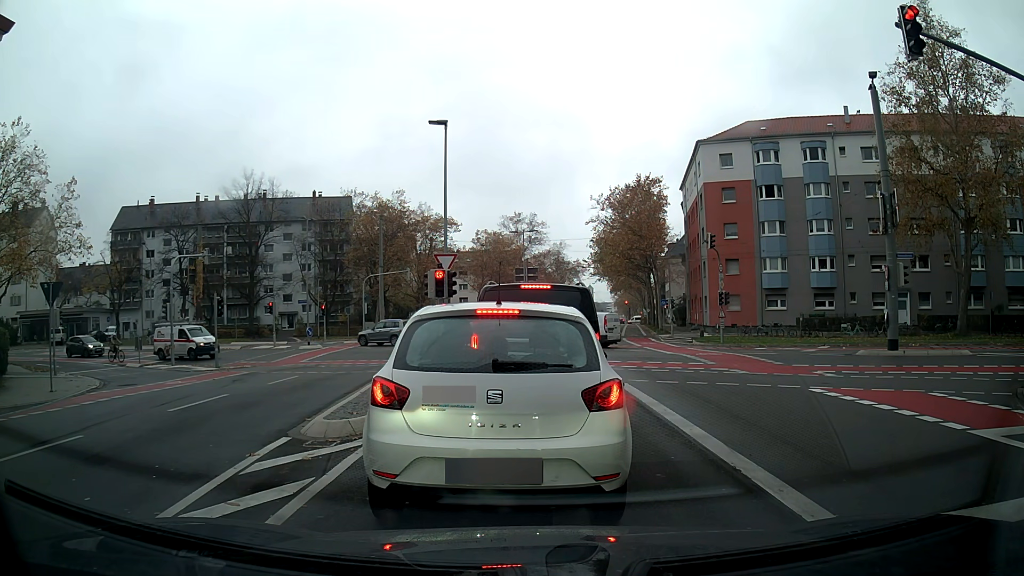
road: secondary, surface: asphalt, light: Day
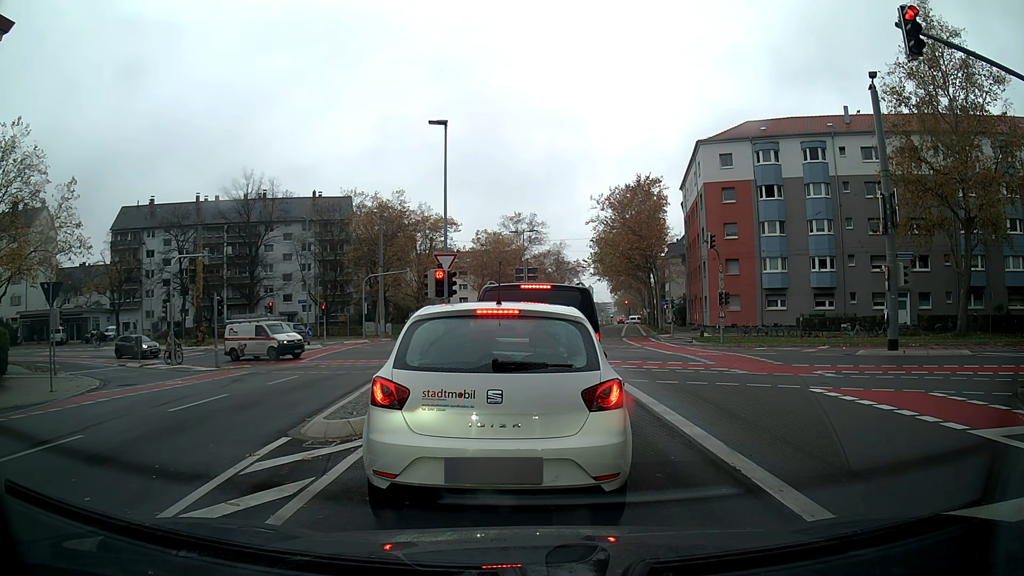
(0.0, 0.0) m; 0°
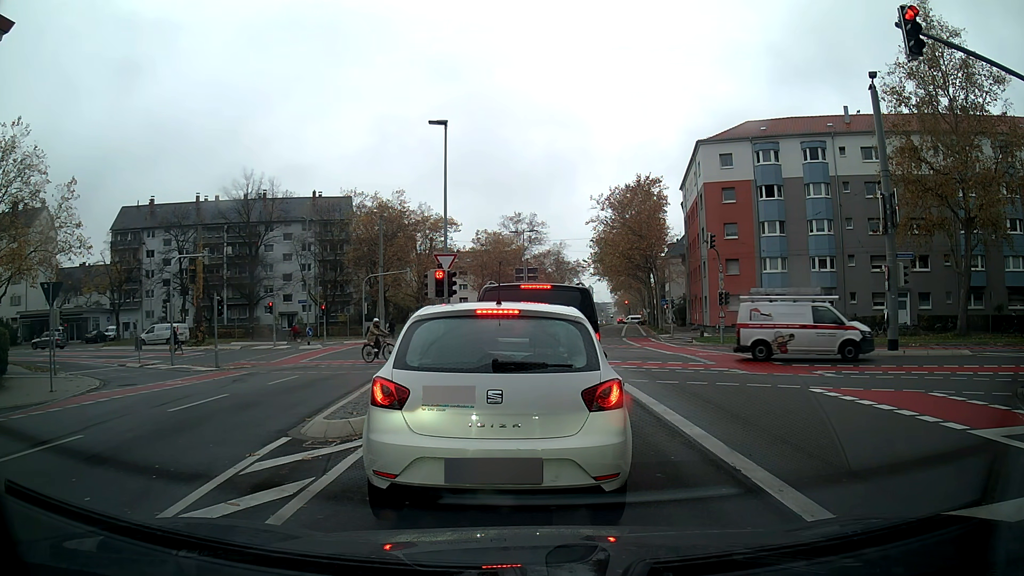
(0.0, 0.0) m; 0°
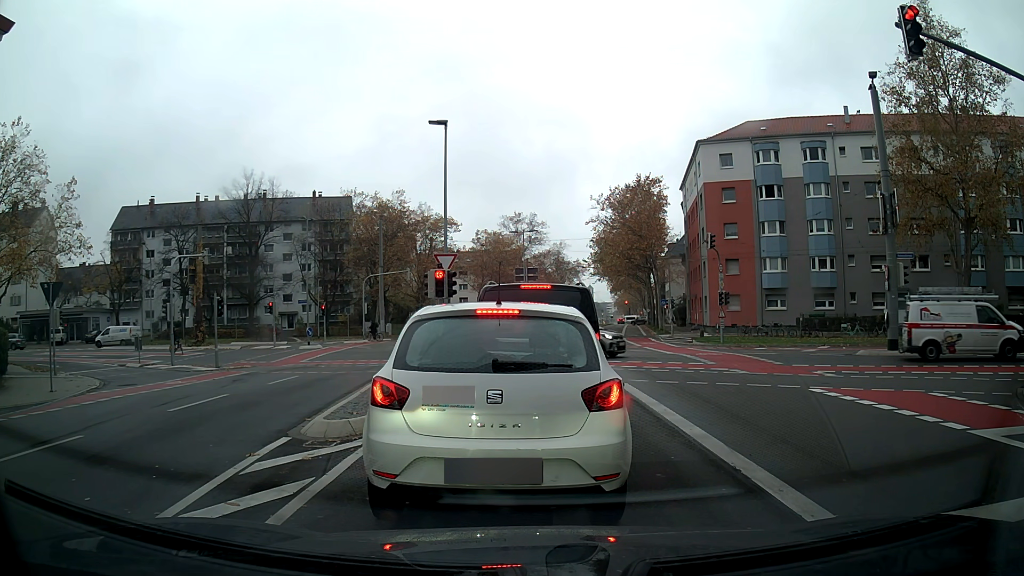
(0.0, 0.0) m; 0°
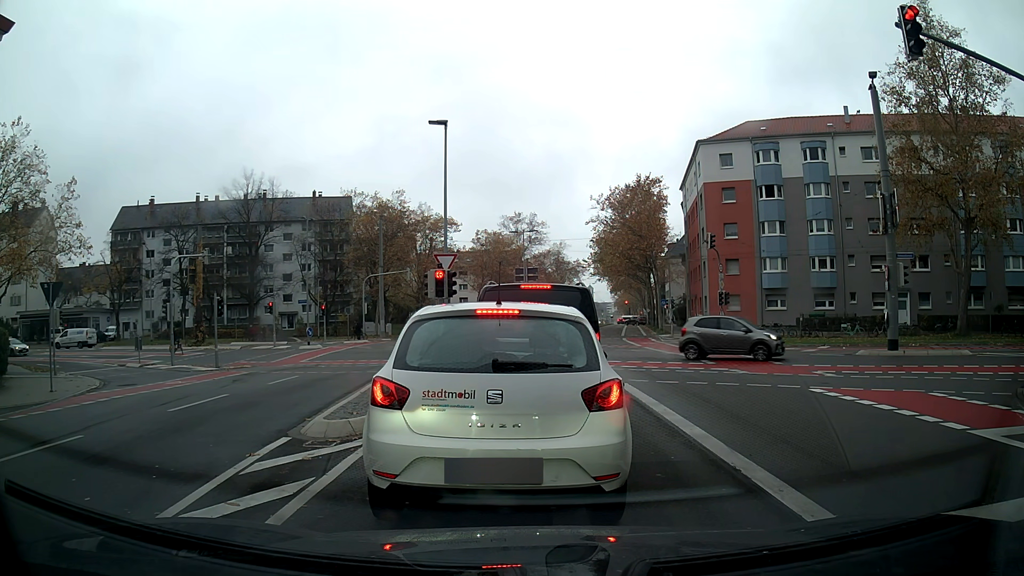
(0.0, 0.0) m; 0°
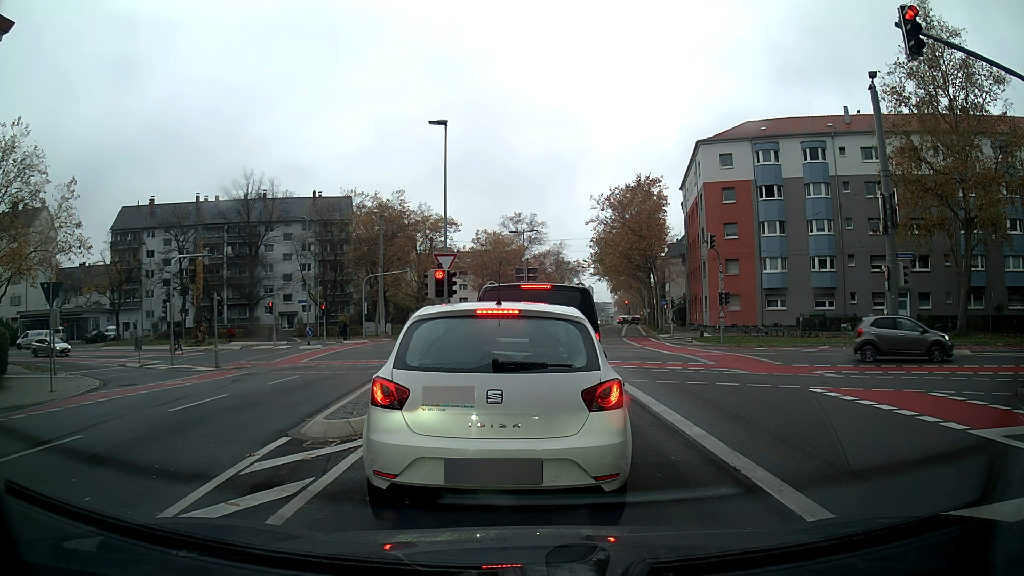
(0.0, 0.0) m; 0°
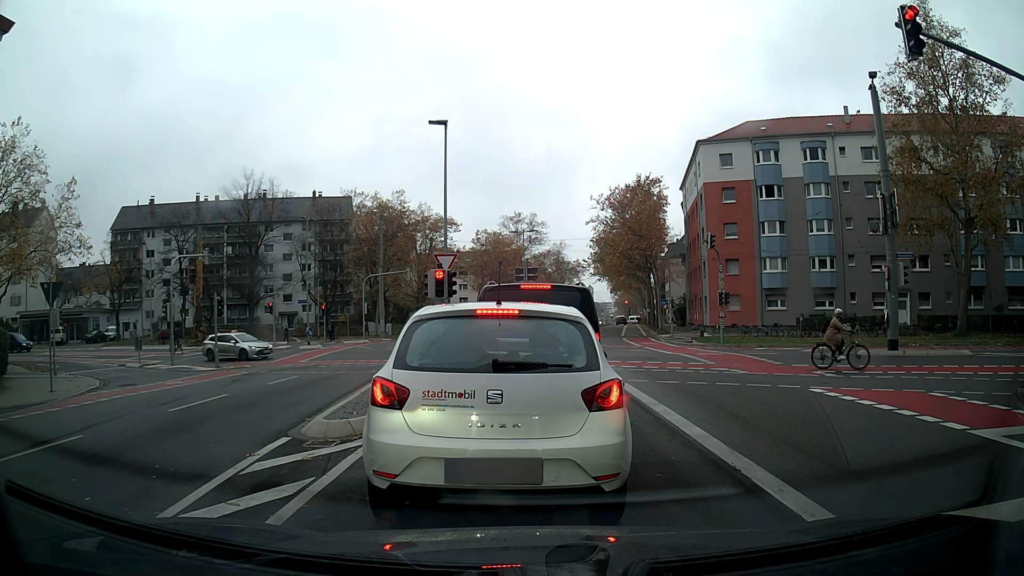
(0.0, 0.0) m; 0°
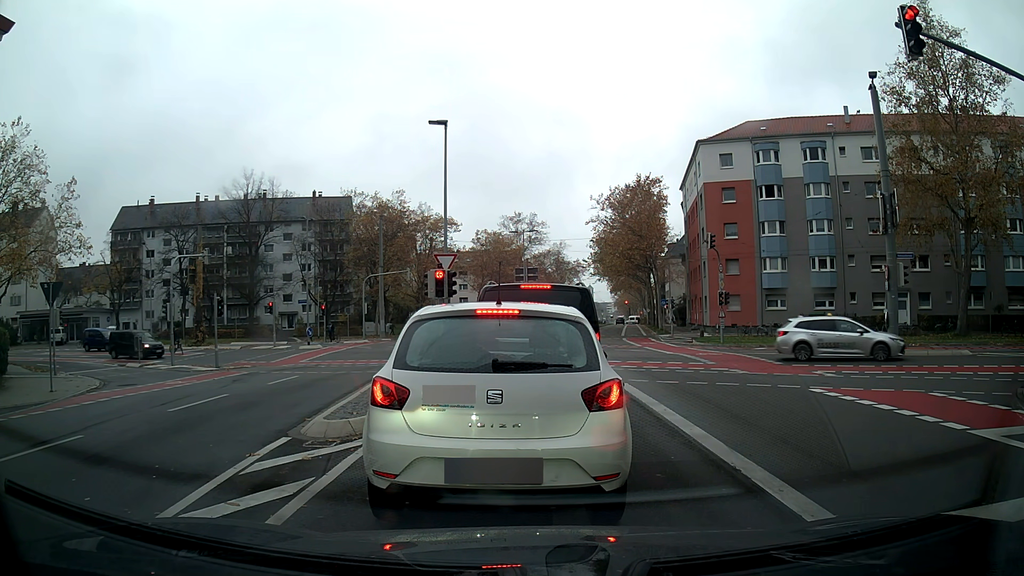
(0.0, 0.0) m; 0°
